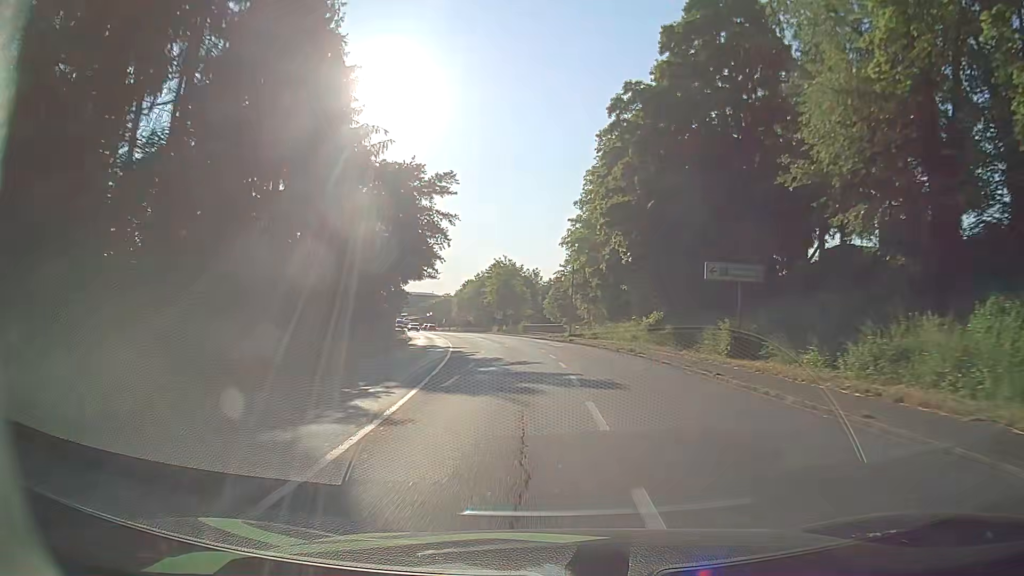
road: primary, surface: asphalt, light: Day
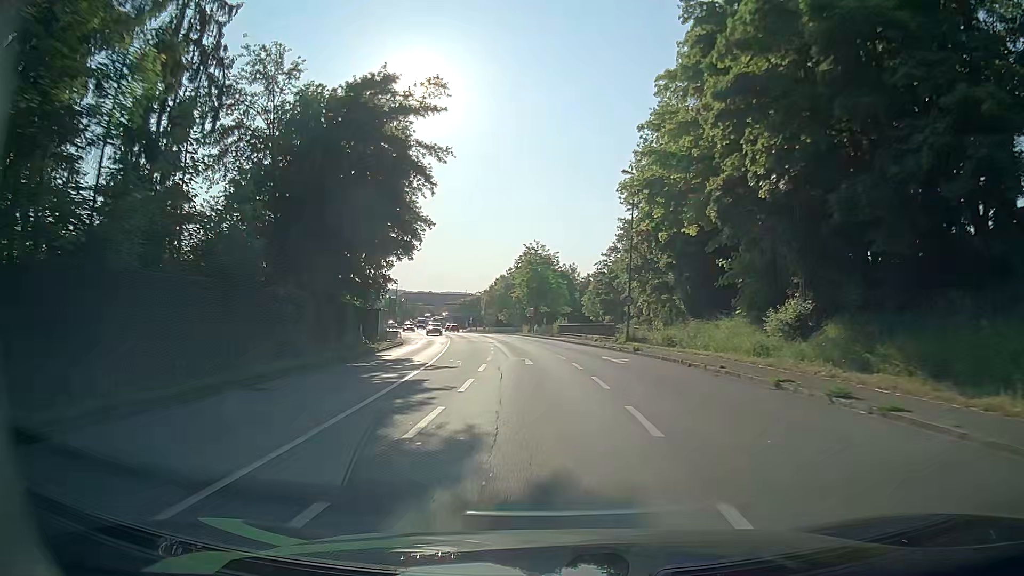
(-0.5, +18.5) m; -3°
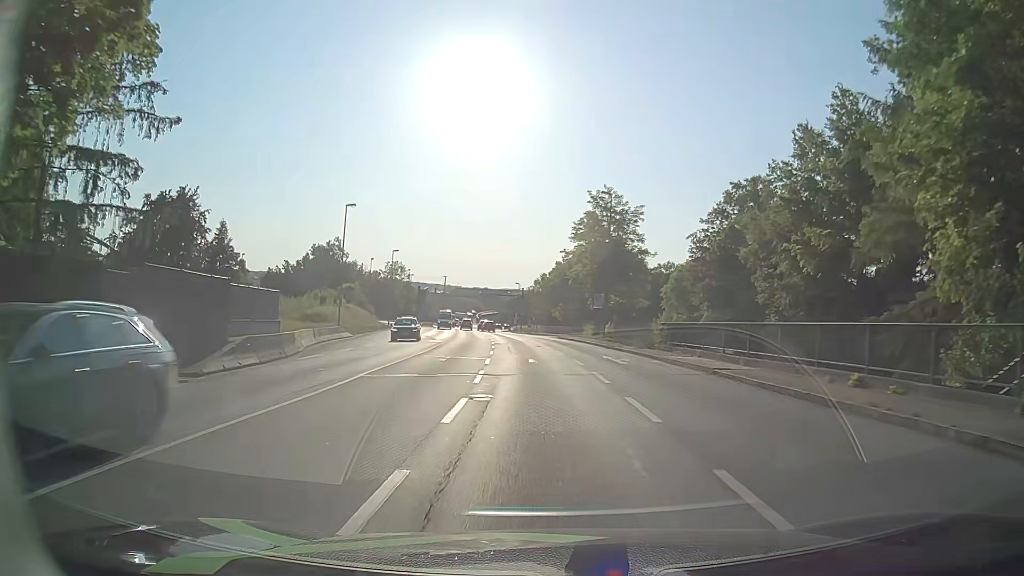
(-1.7, +34.6) m; -5°
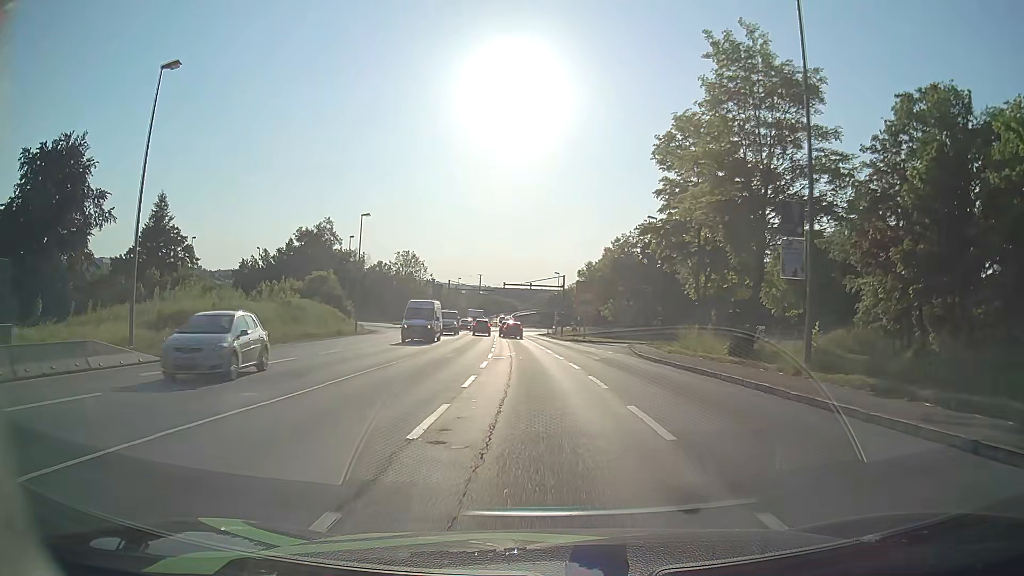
(-1.0, +31.3) m; -3°
